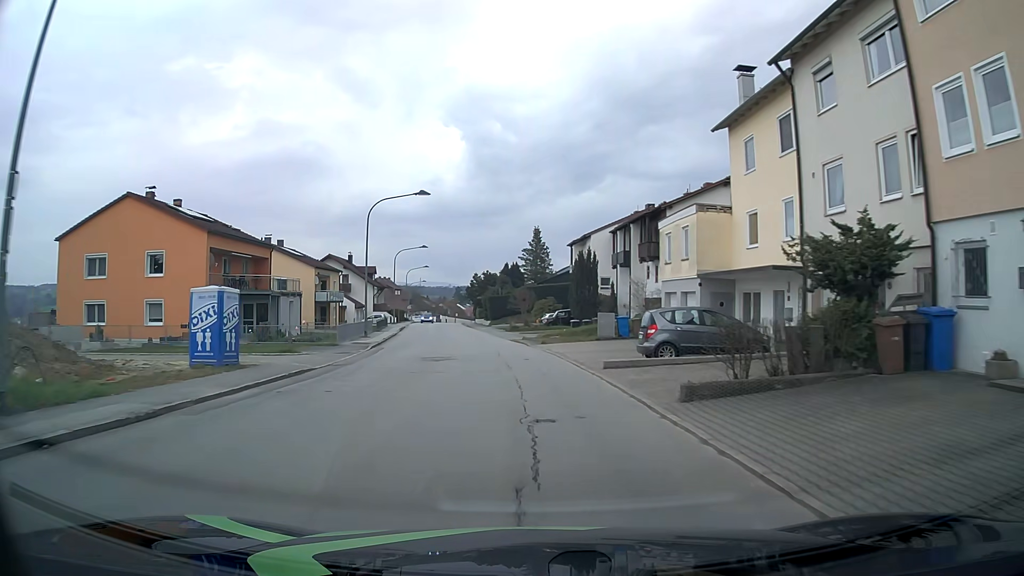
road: unclassified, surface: asphalt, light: Day
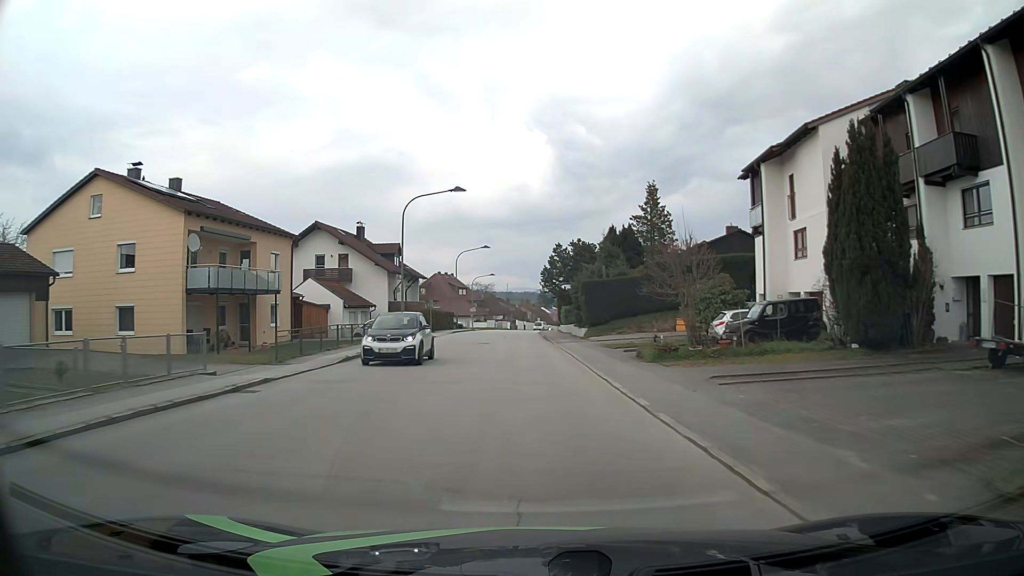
(-2.6, +37.9) m; -7°
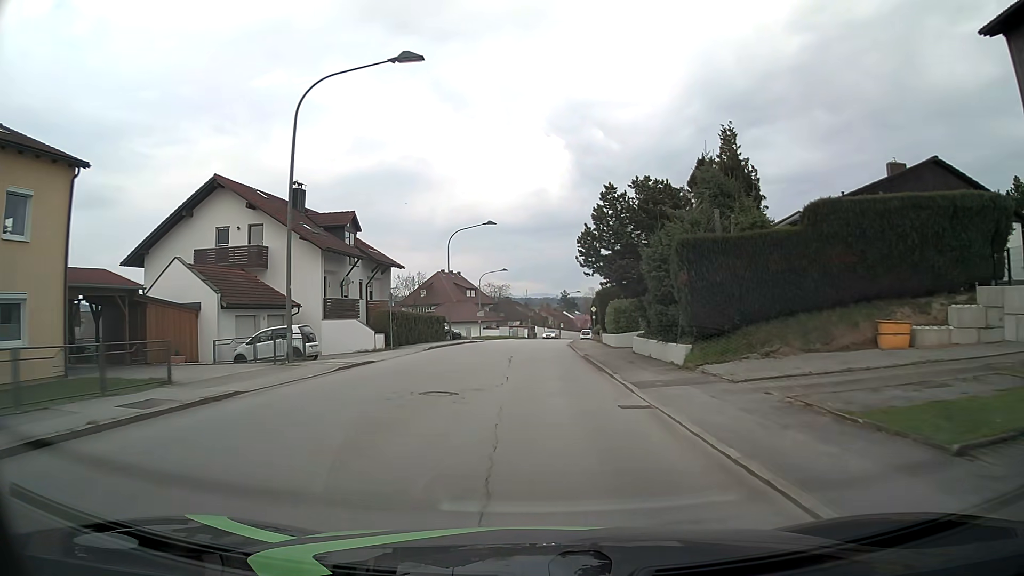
(-0.6, +22.8) m; -2°
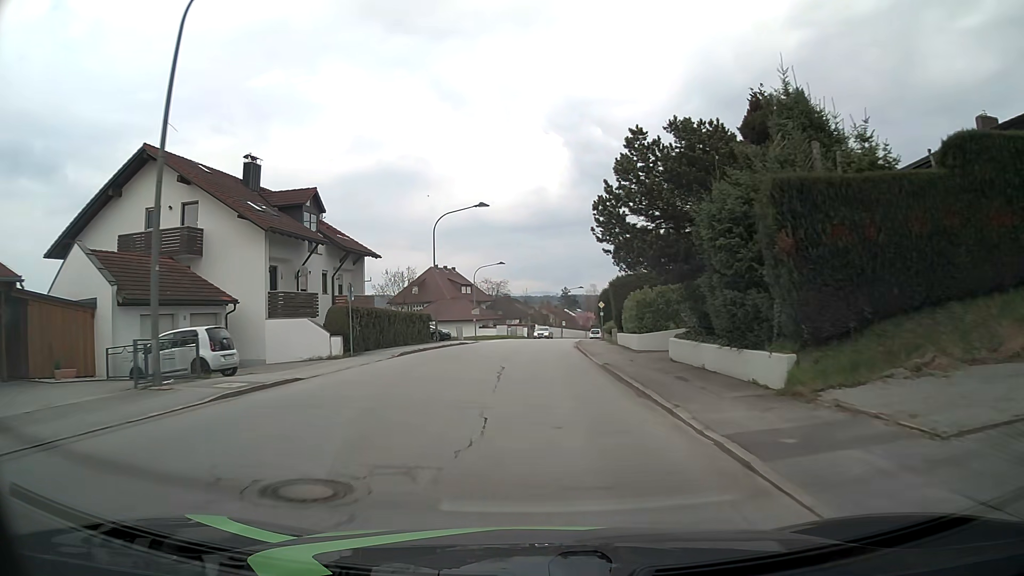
(0.0, +7.6) m; 0°
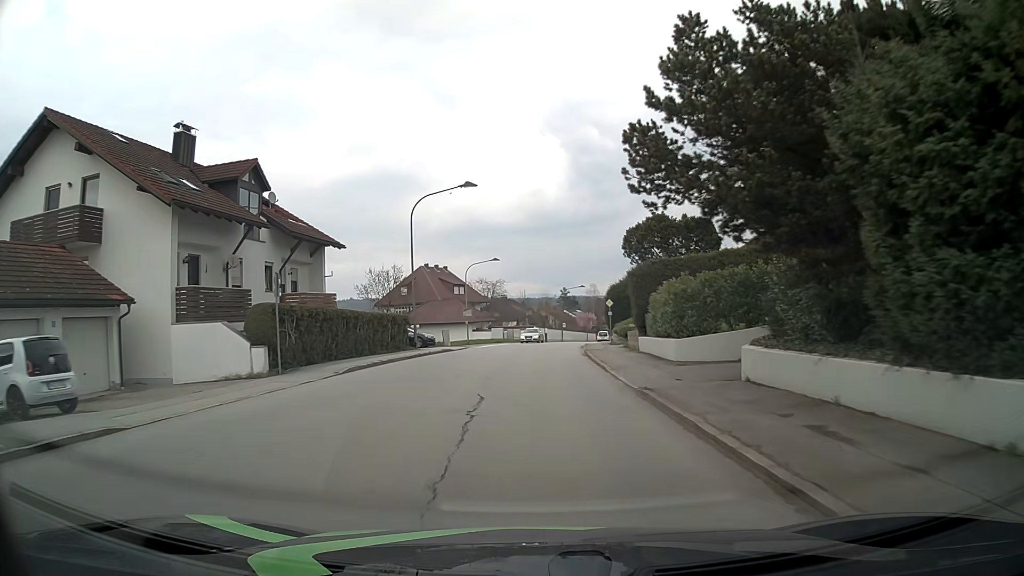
(0.0, +7.6) m; 0°
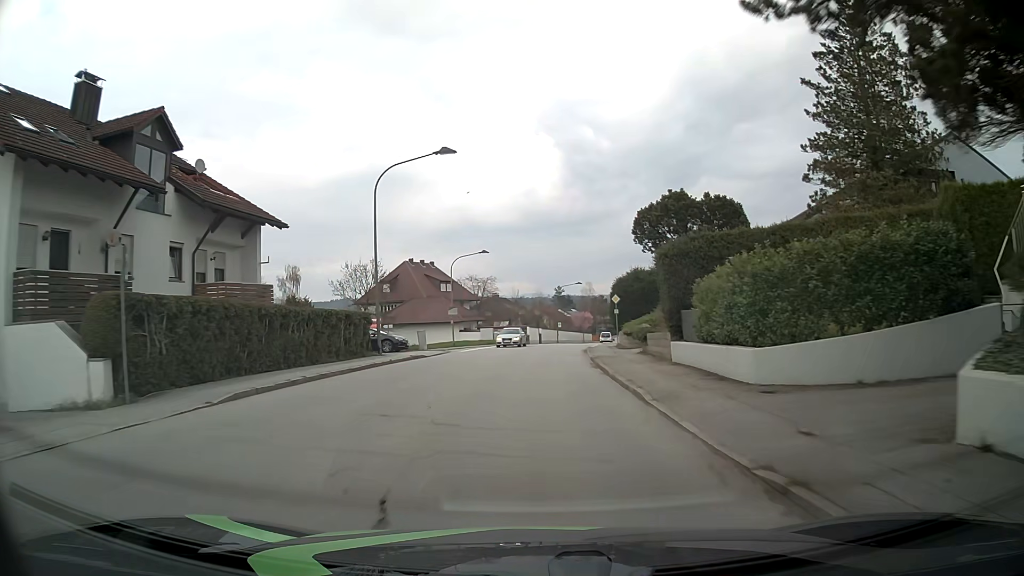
(0.0, +7.6) m; +1°
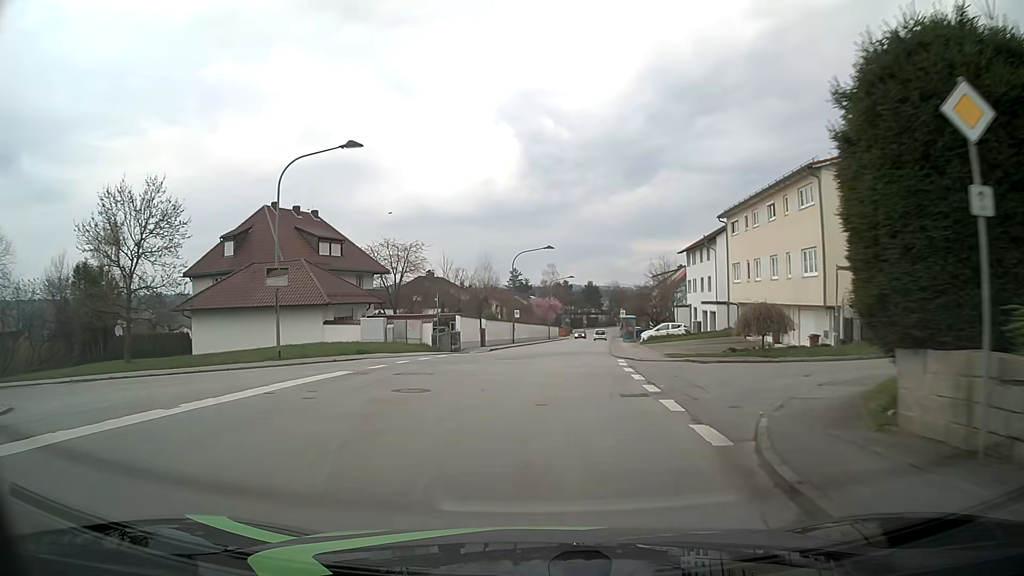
(+1.0, +38.1) m; +4°
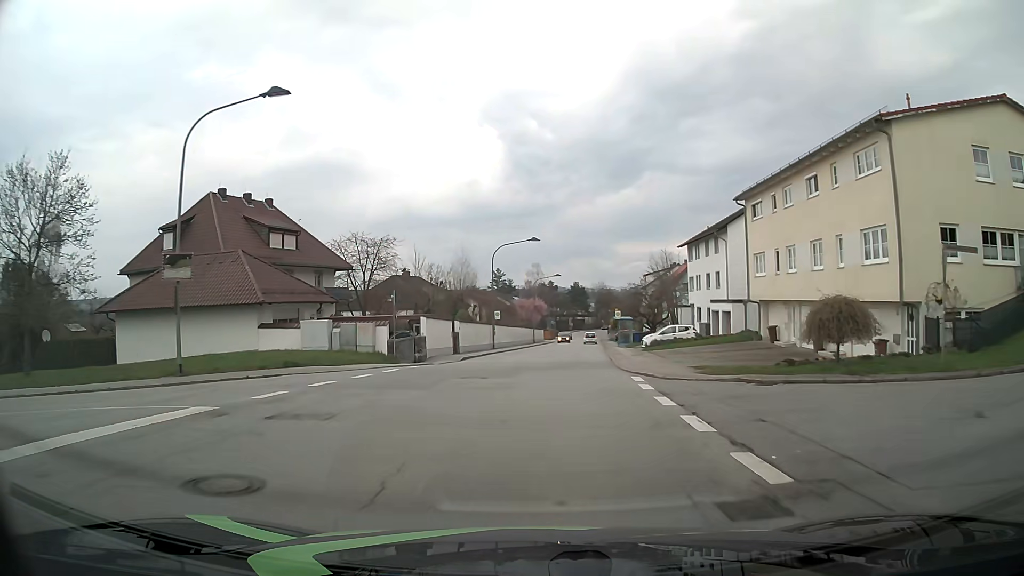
(+0.1, +7.7) m; +2°
